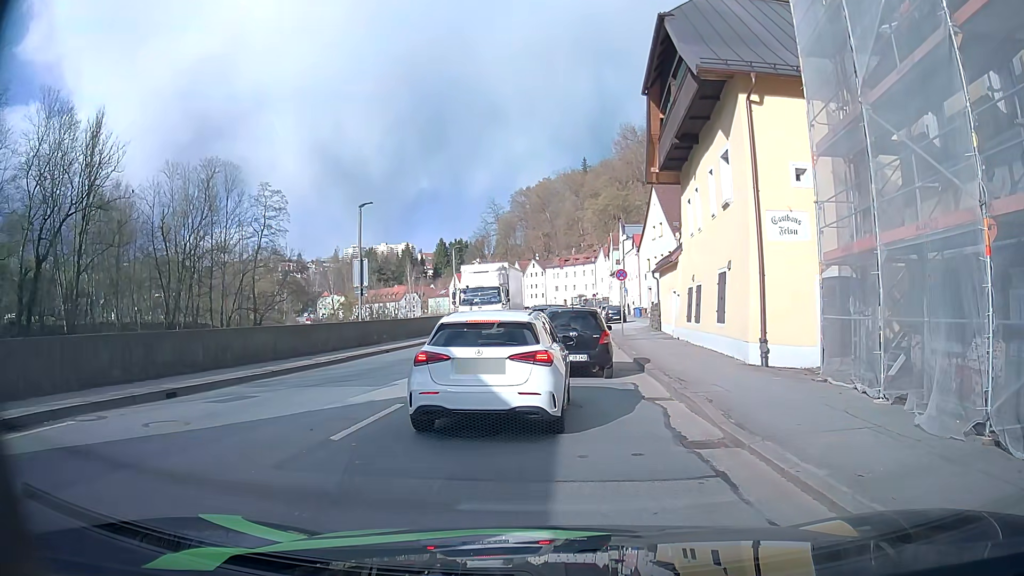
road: primary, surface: asphalt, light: Day
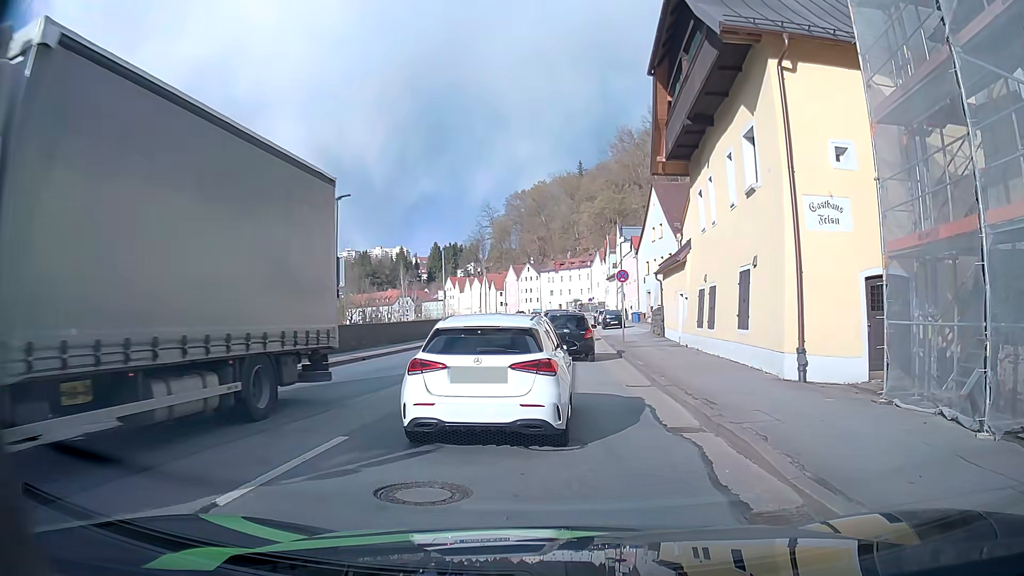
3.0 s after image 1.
(0.0, +2.7) m; -2°
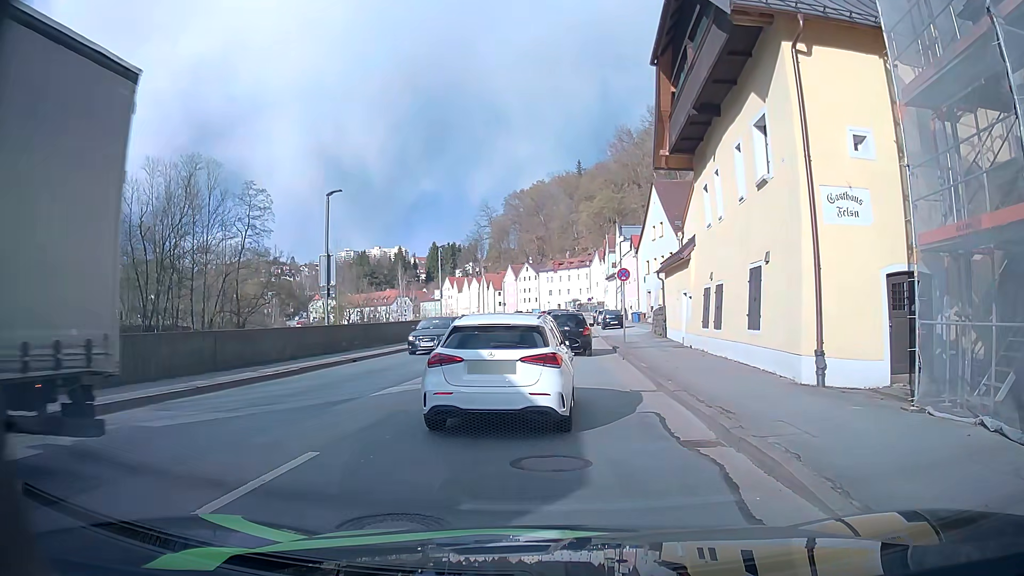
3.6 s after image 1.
(0.0, +1.1) m; -1°
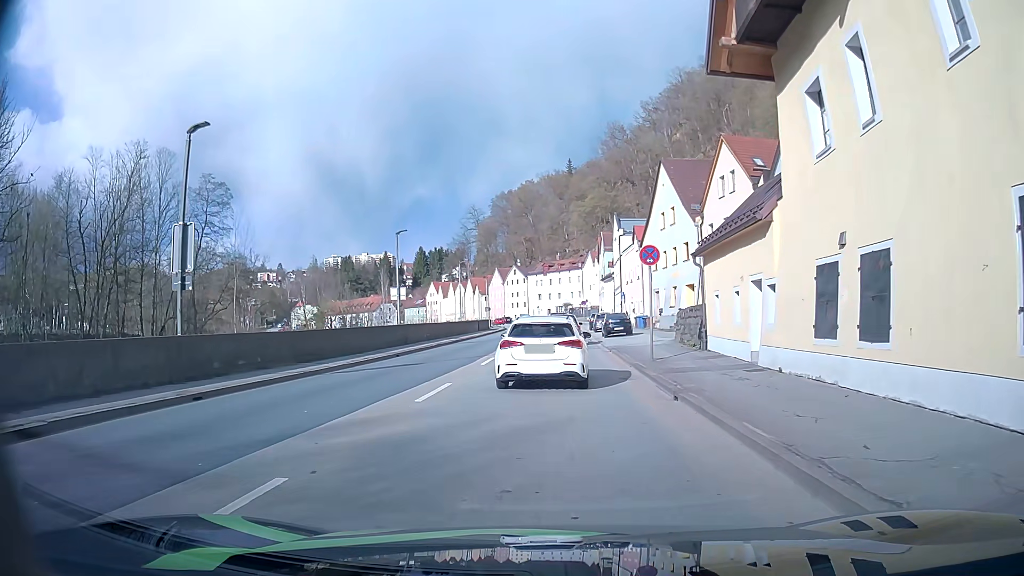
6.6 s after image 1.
(+0.3, +10.7) m; +3°
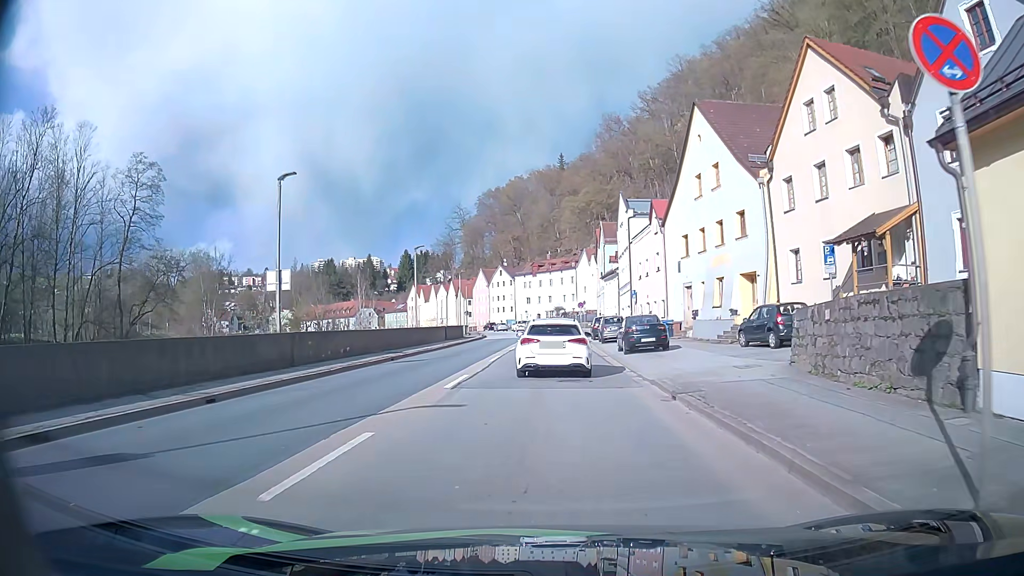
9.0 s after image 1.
(-0.3, +15.9) m; 0°
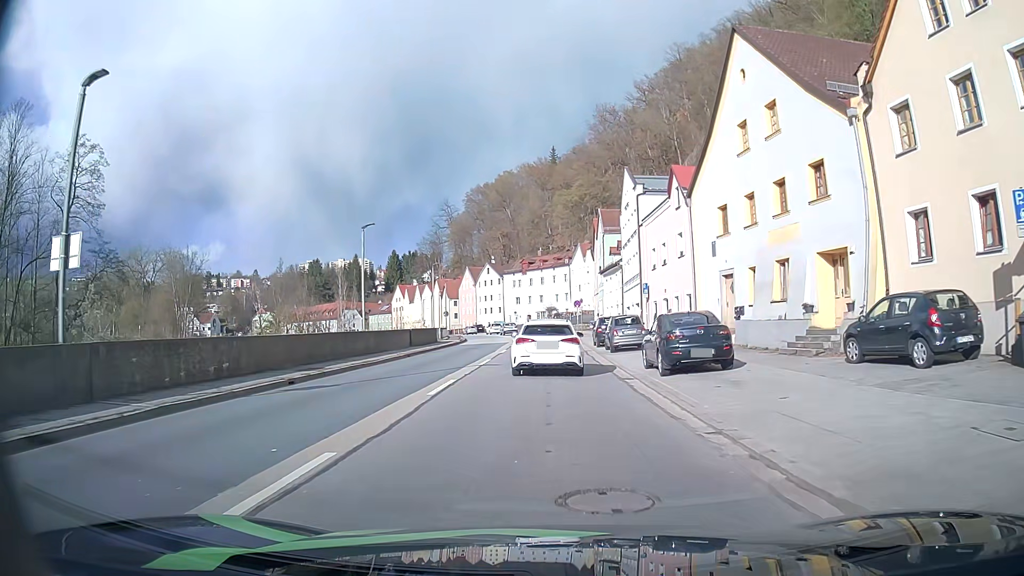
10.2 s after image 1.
(0.0, +10.4) m; +1°
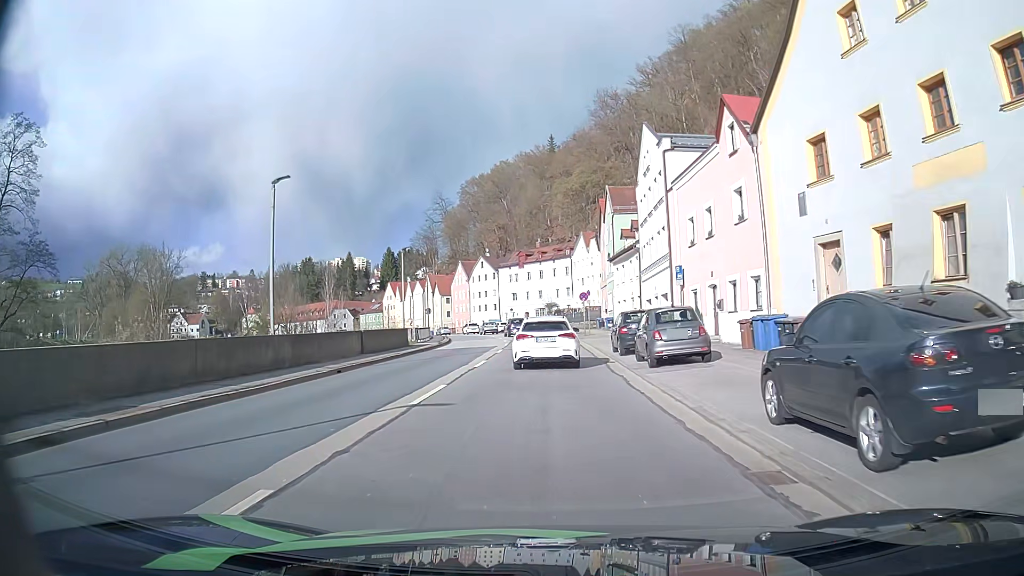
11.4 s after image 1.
(0.0, +10.8) m; 0°
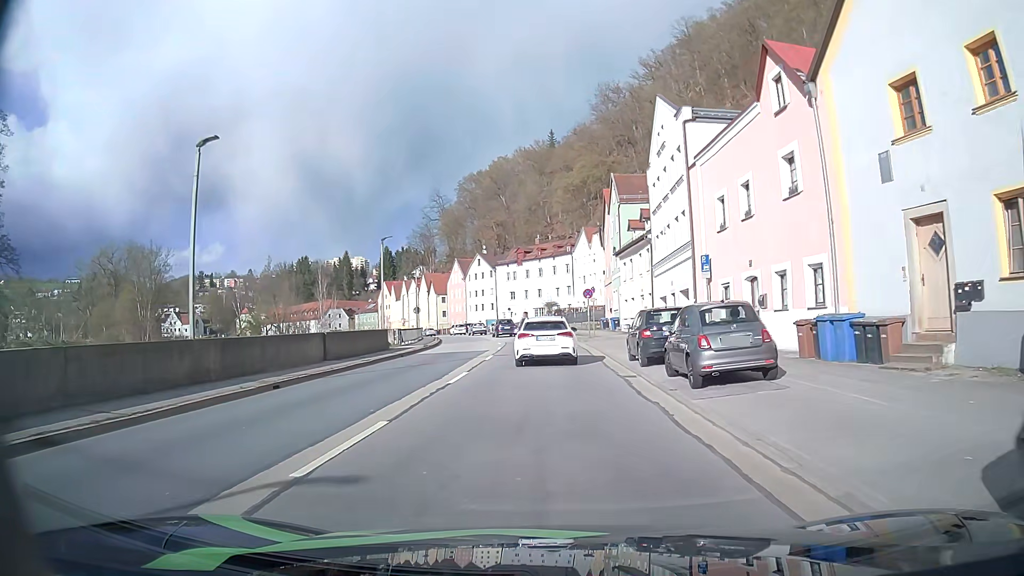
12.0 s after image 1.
(0.0, +5.1) m; -1°
(0, +10) (0, +20) (0, +30) (-1, +40) (-2, +50) (-3, +60) (-5, +70) (-7, +79) (-9, +89) (-12, +99) m
